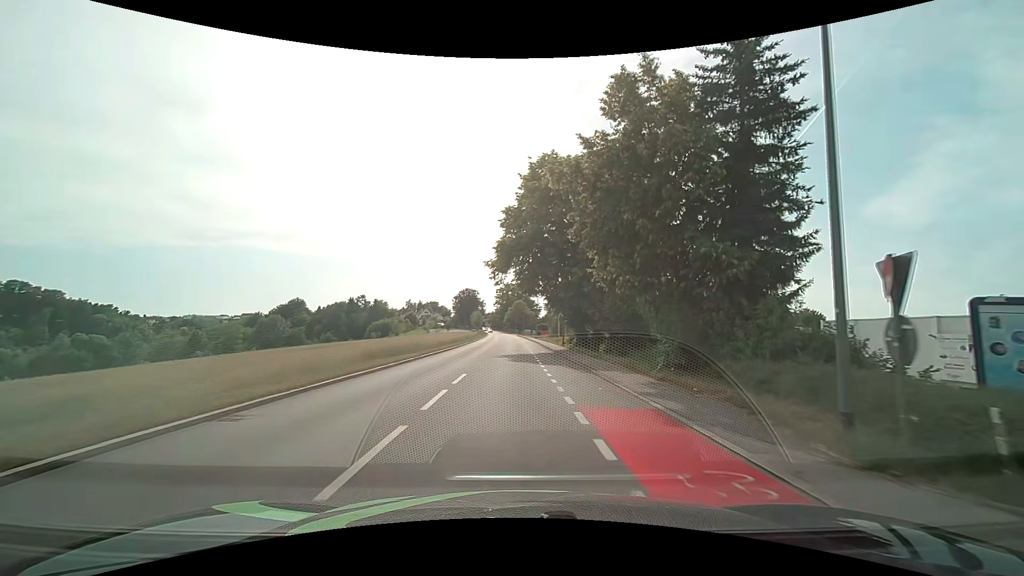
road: tertiary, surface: asphalt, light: Day
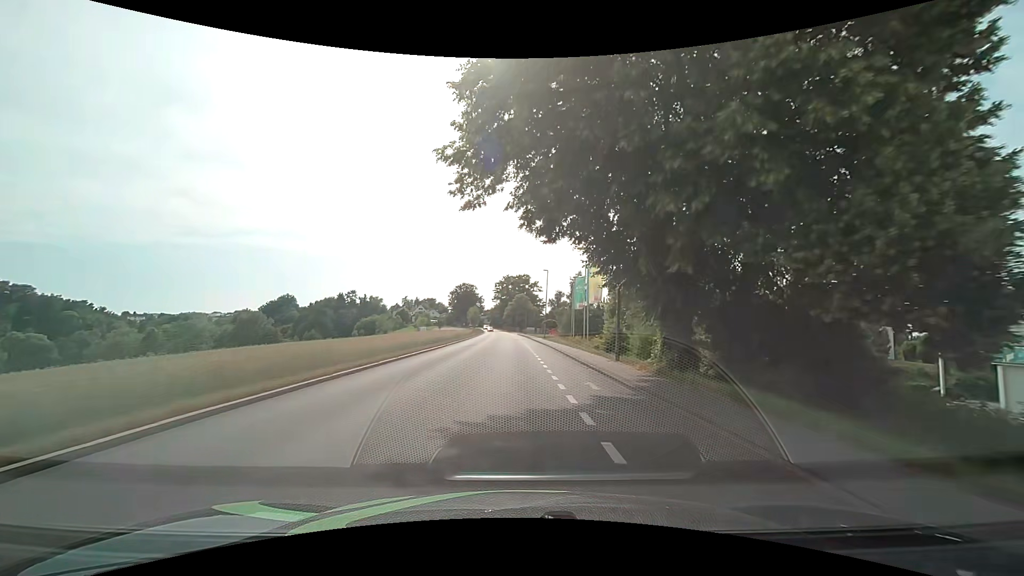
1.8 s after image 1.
(-0.1, +22.4) m; -1°
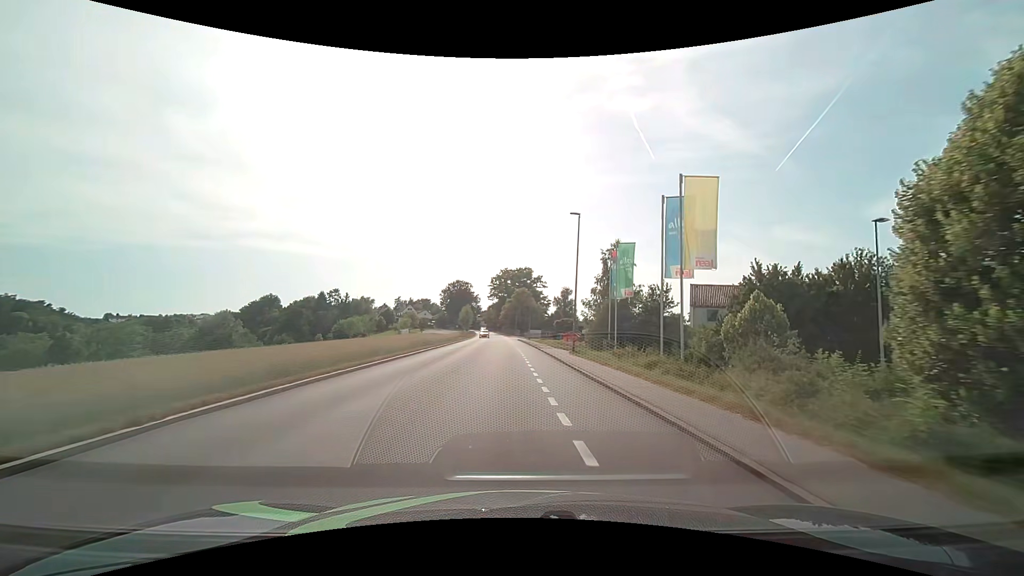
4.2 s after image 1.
(+0.2, +30.2) m; 0°
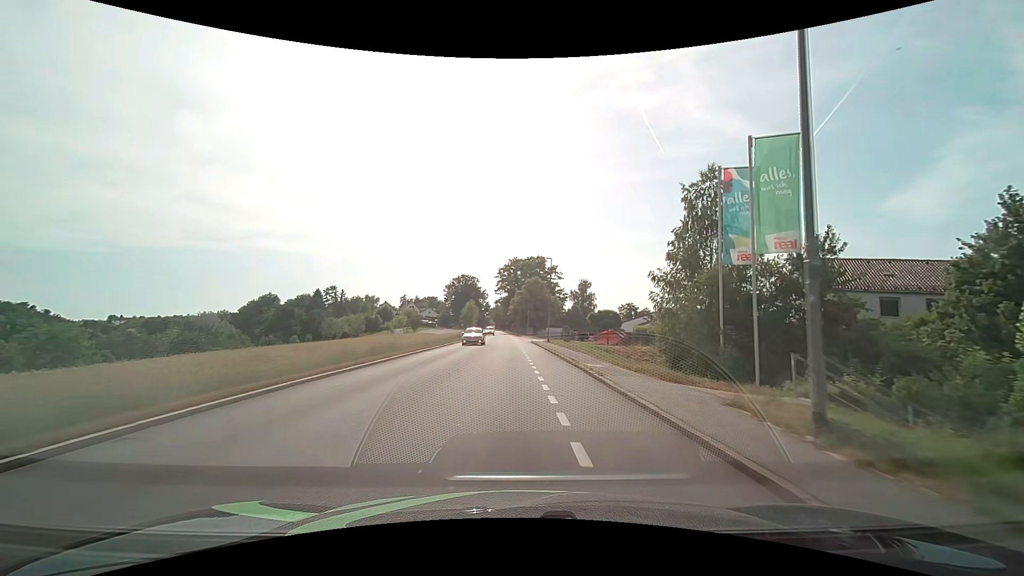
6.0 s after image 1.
(-0.1, +22.2) m; -1°
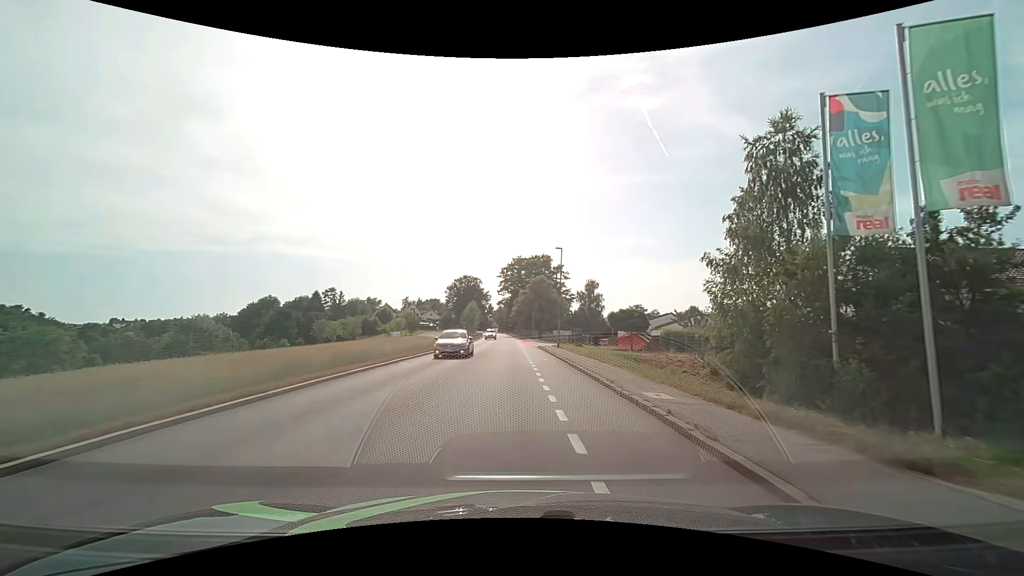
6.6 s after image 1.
(0.0, +7.3) m; 0°
